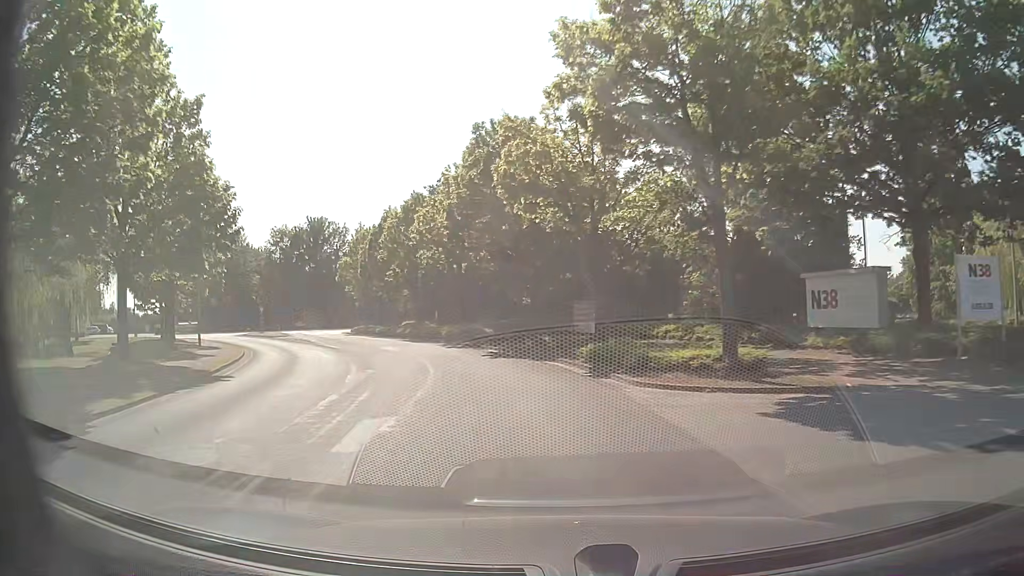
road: tertiary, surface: asphalt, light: Day
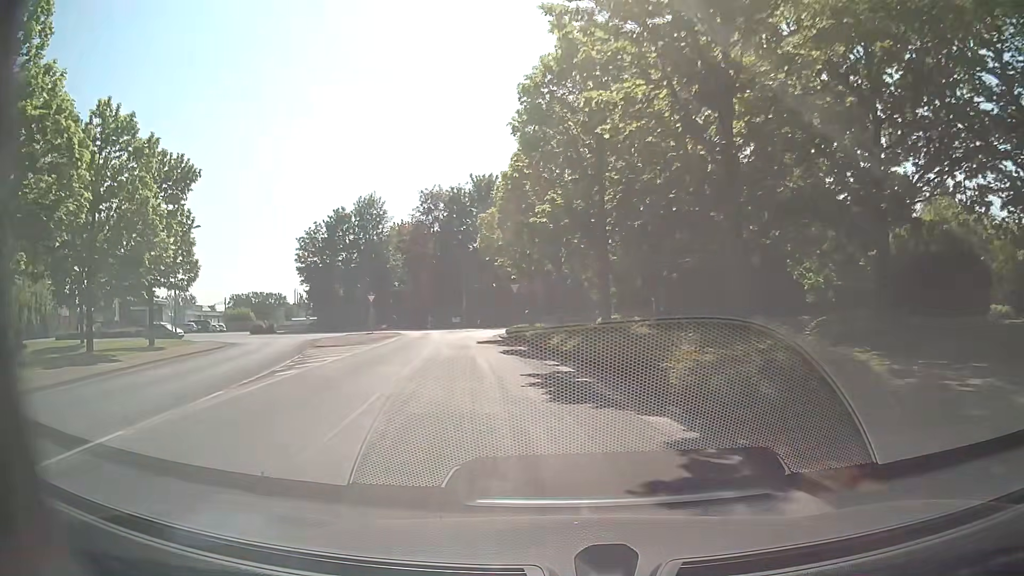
(-4.7, +29.2) m; -19°
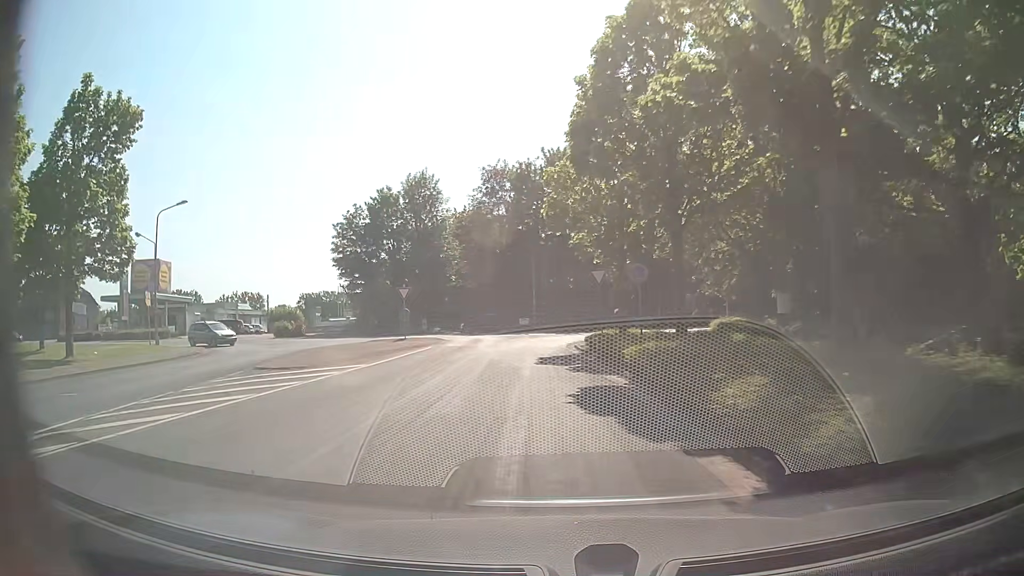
(-0.7, +12.8) m; -6°
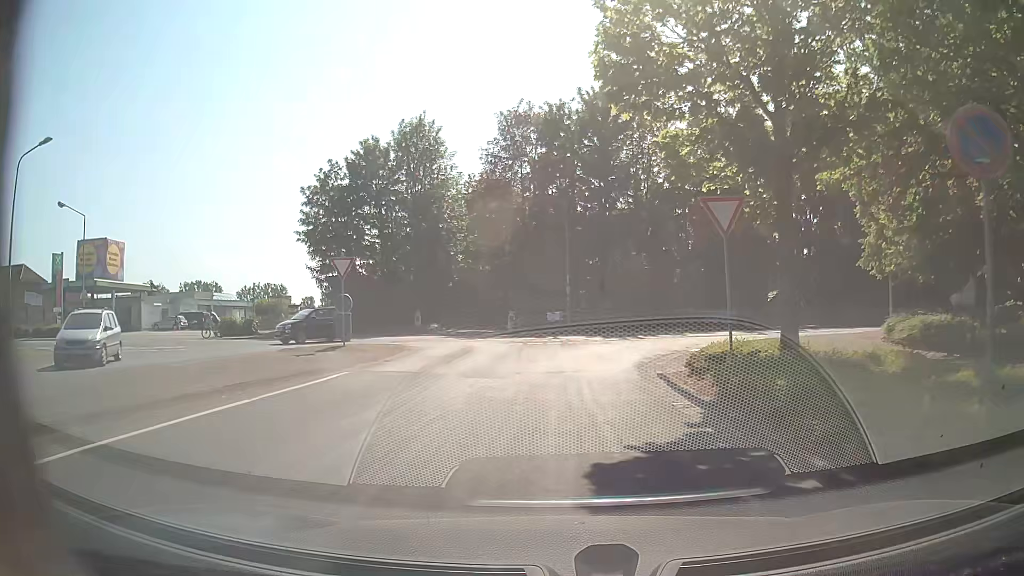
(-0.6, +16.1) m; -3°
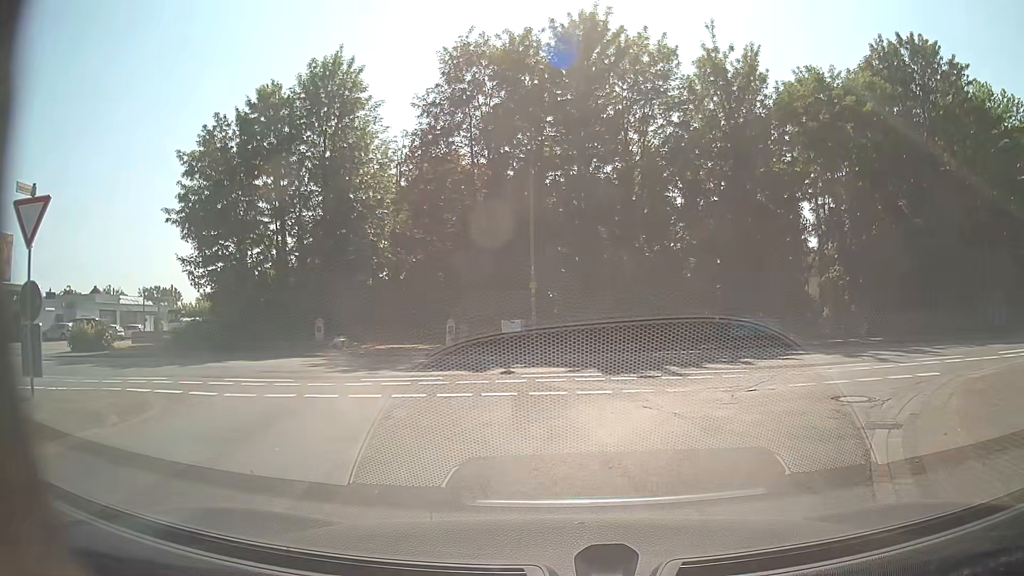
(+0.2, +13.2) m; +4°
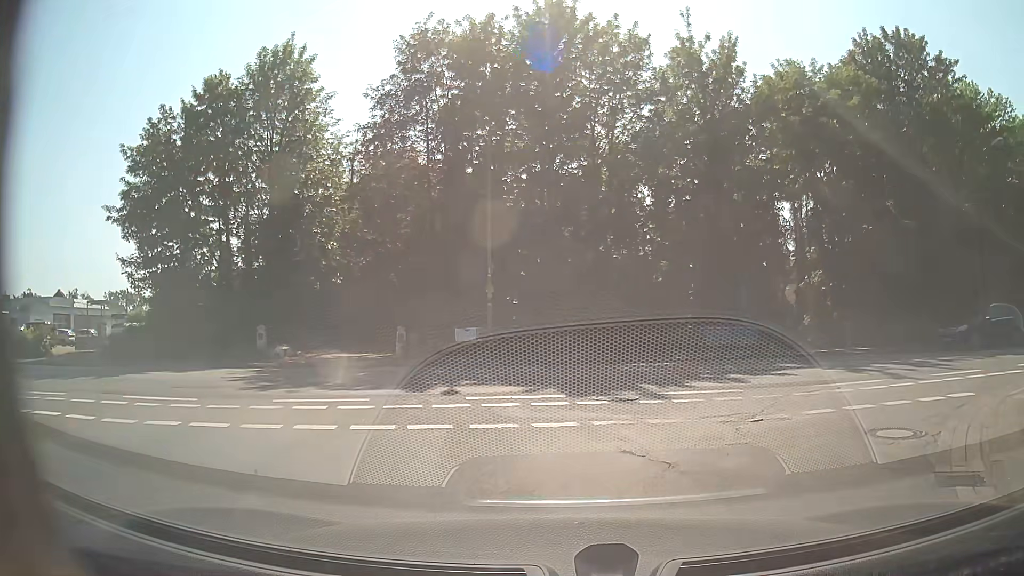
(0.0, +2.4) m; +2°
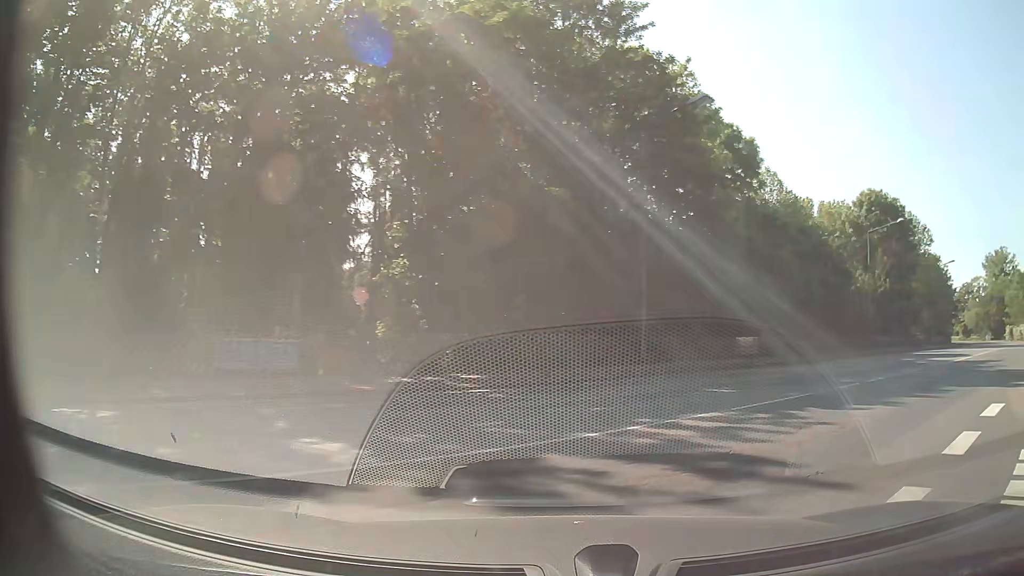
(+2.9, +10.5) m; +34°
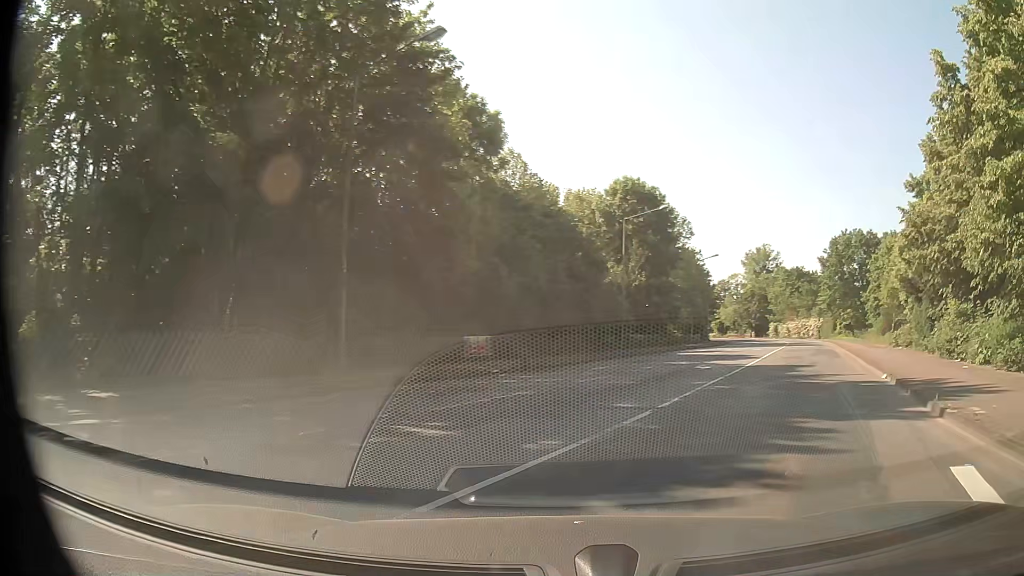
(+1.3, +5.9) m; +23°
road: secondary
(+2, +10) (+6, +19) (+10, +28) (+14, +37) (+18, +47) (+22, +56) (+26, +65) (+29, +74) (+32, +84) (+35, +93) m
